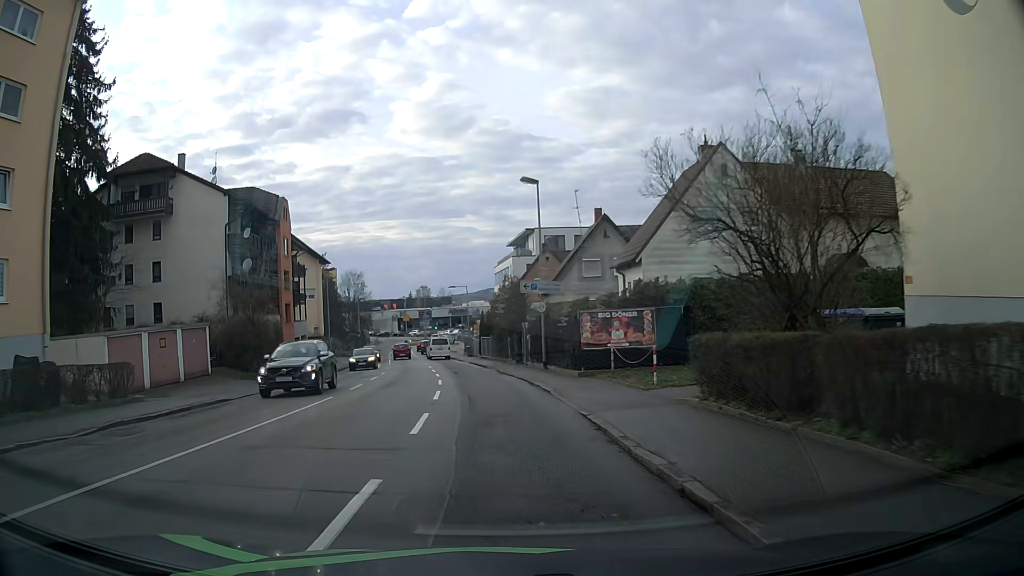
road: tertiary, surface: asphalt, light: Day
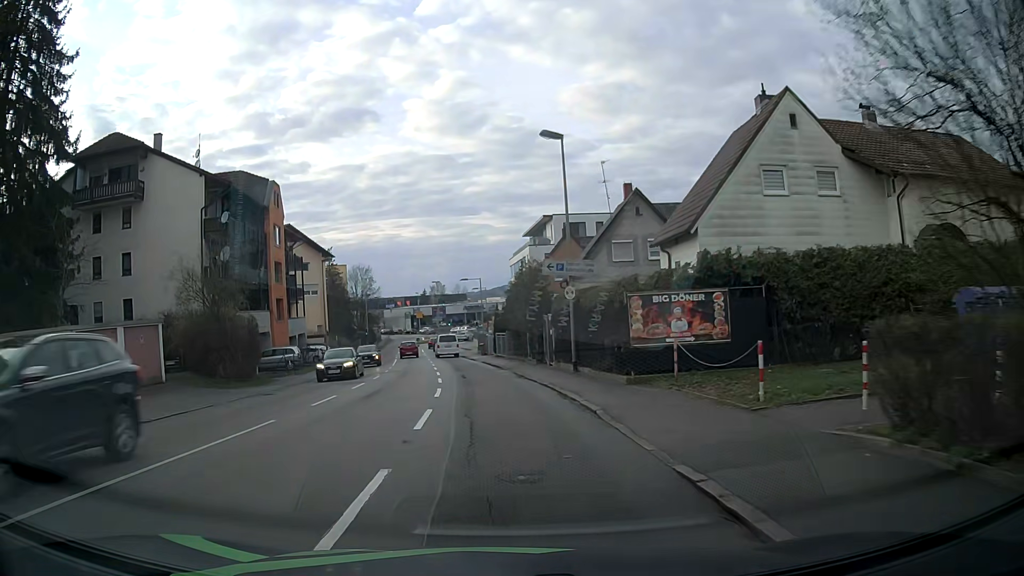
(-0.2, +6.1) m; -2°
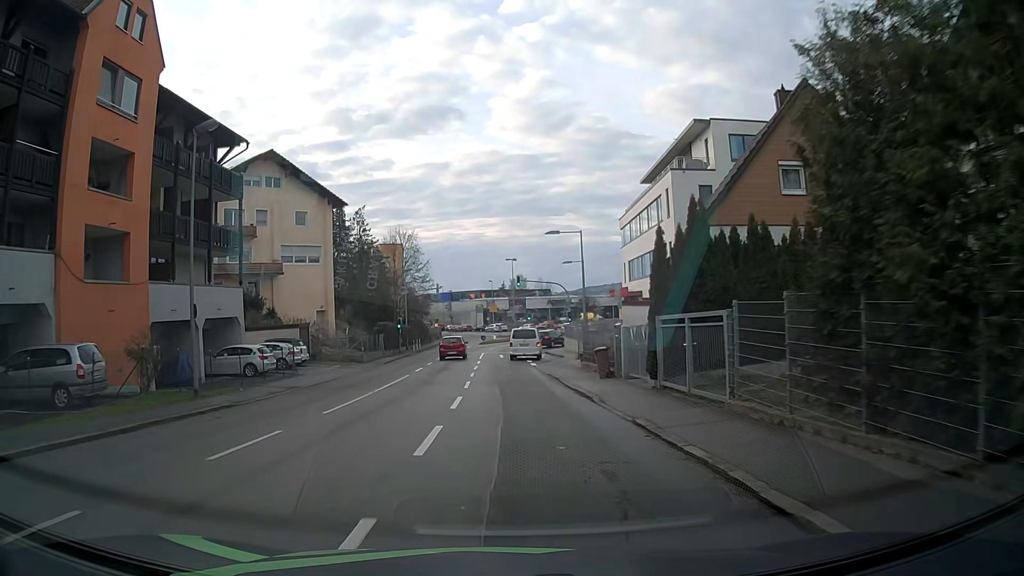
(-2.4, +32.3) m; -7°
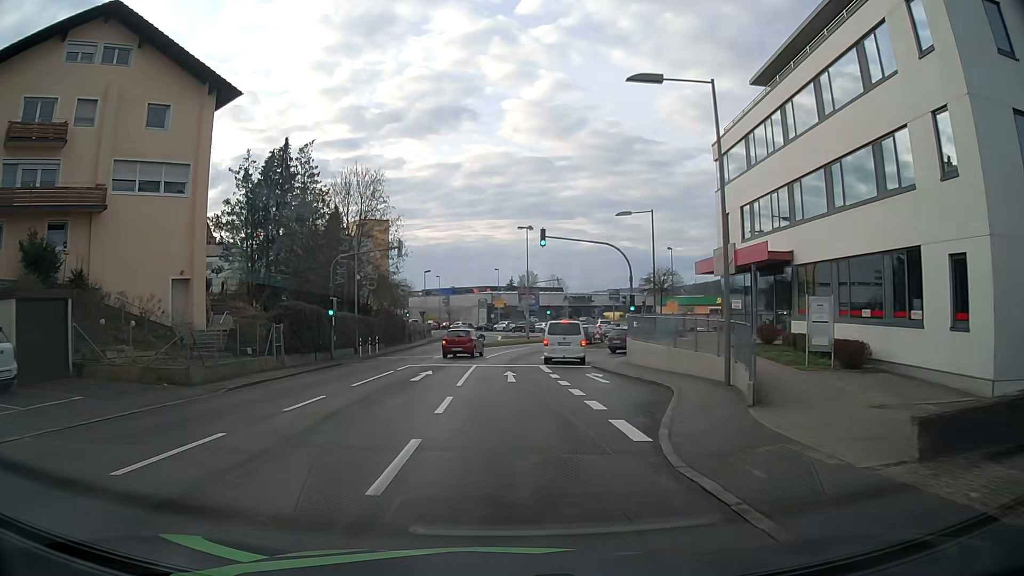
(-0.5, +26.1) m; -1°
(0, +10) (0, +20) (0, +30) (+1, +40) (+4, +50) (+8, +59) (+12, +68) (+15, +77) (+14, +87) (+8, +95) m
